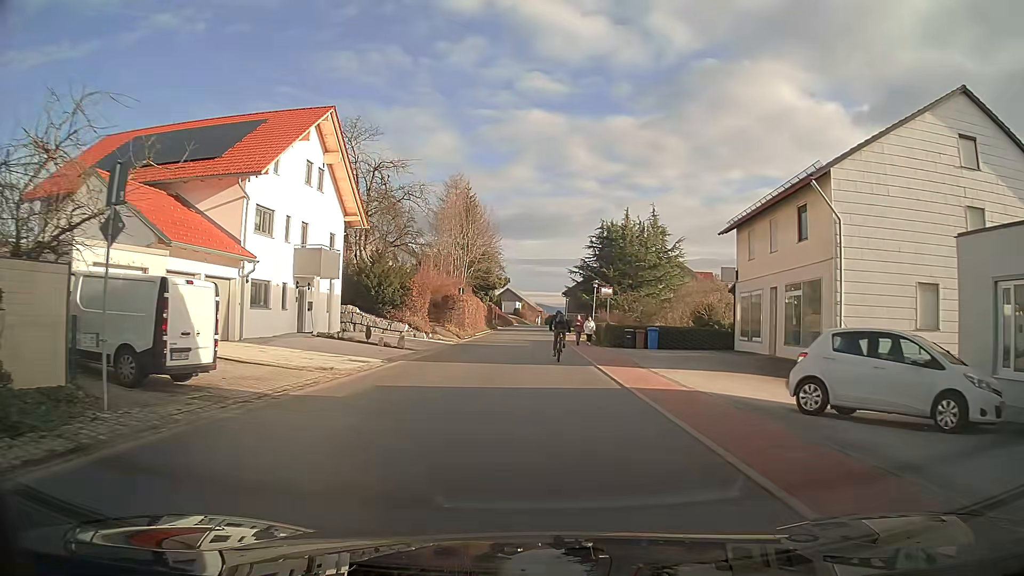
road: tertiary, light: Day
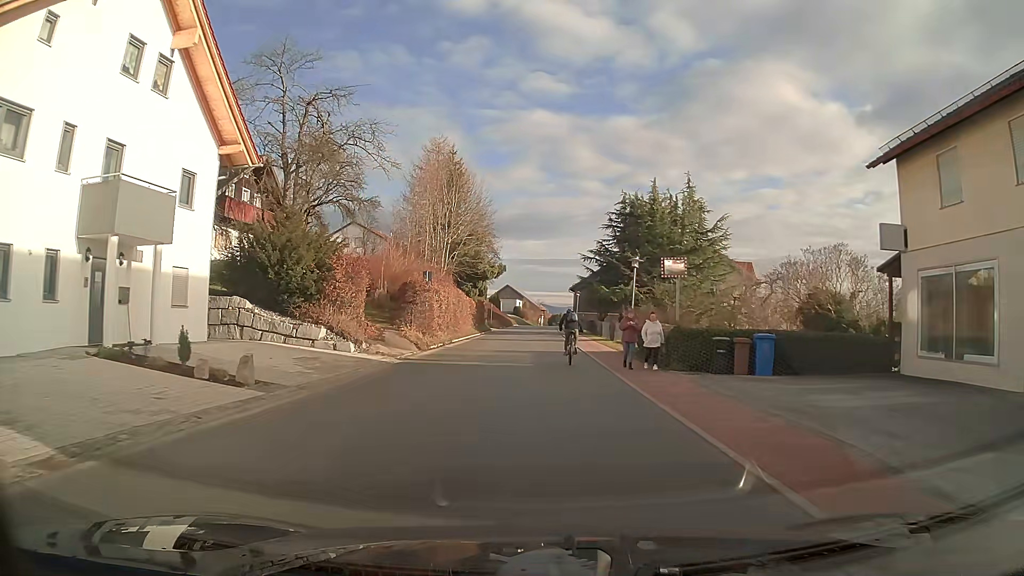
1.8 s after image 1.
(0.0, +15.9) m; 0°
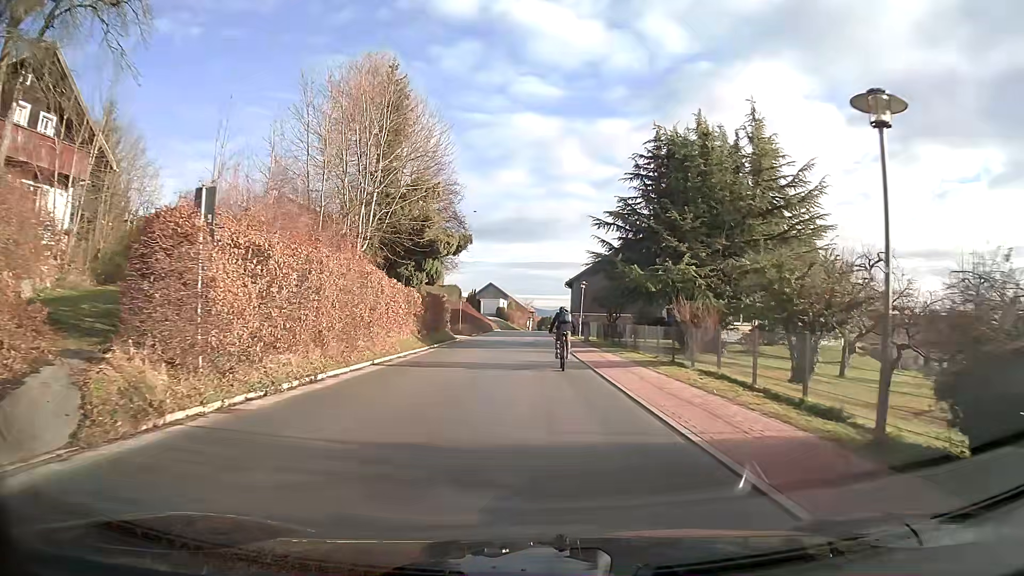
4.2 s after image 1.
(+0.2, +20.7) m; +1°
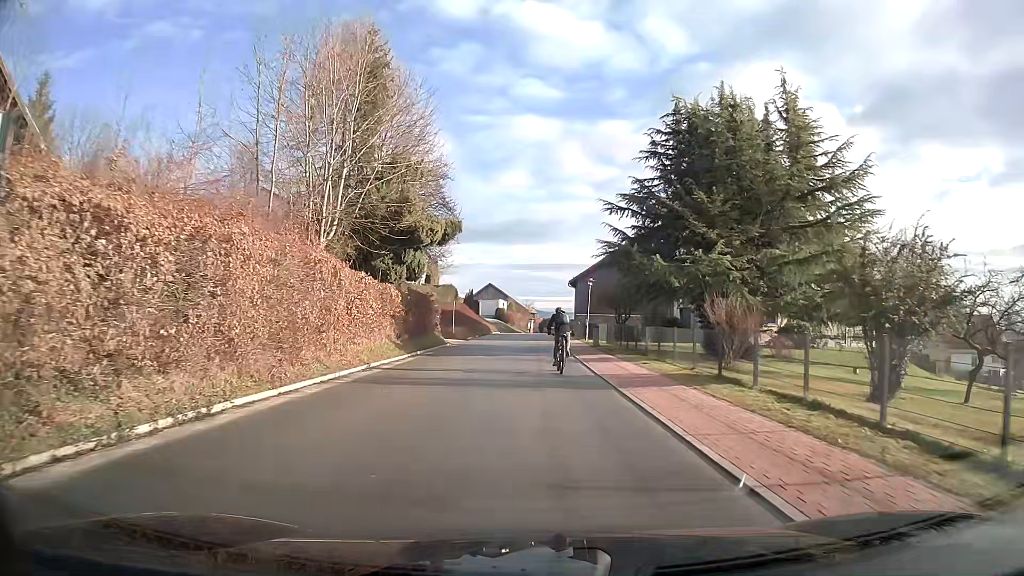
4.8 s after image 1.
(0.0, +5.1) m; 0°
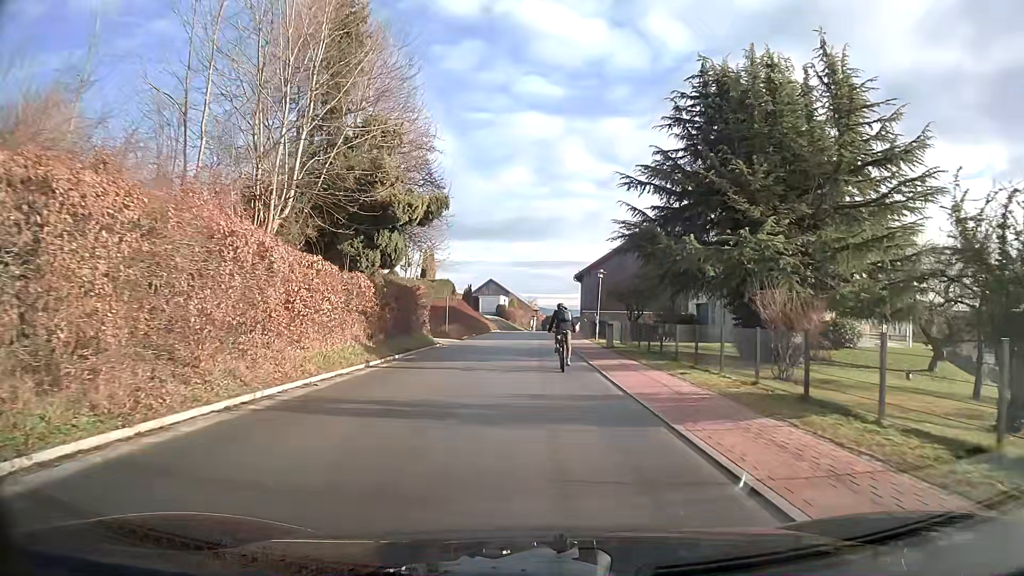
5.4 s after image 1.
(0.0, +4.9) m; 0°
(0, +10) (0, +20) (0, +30) (0, +40) (+1, +50) (+1, +60) (+2, +70) (+3, +80) (+4, +90) (+4, +100) m
